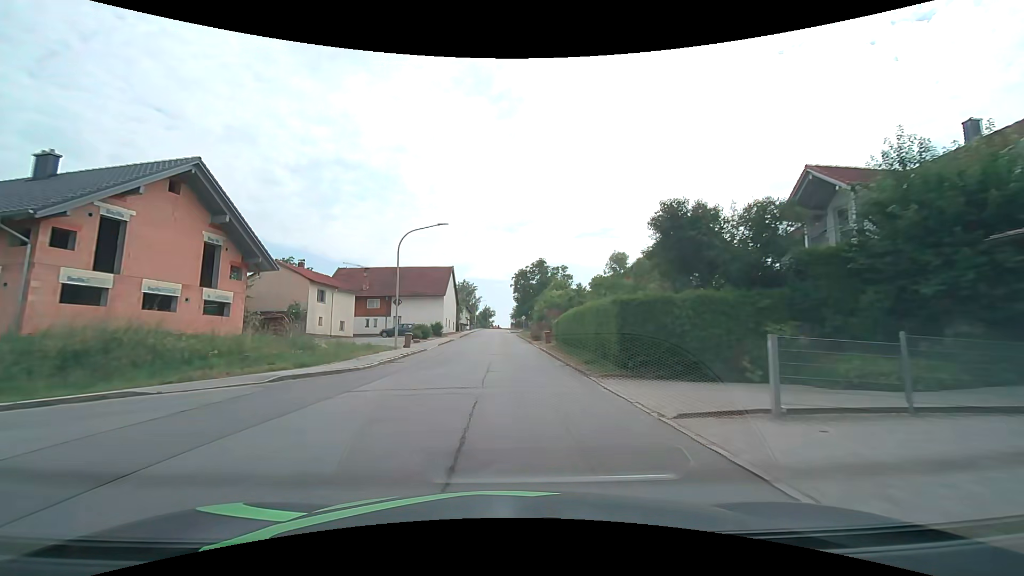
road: tertiary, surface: asphalt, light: Day
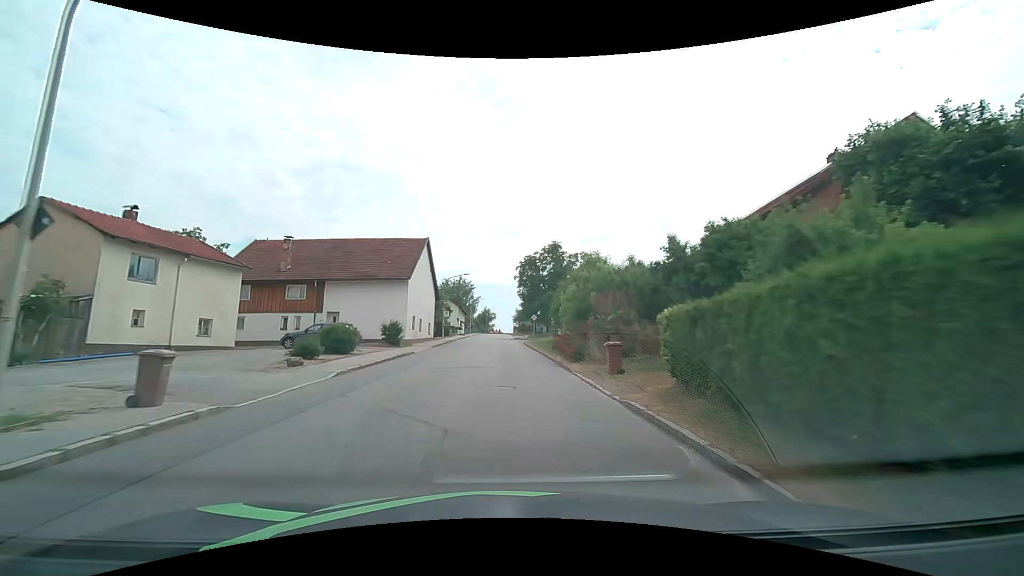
(+0.1, +22.4) m; 0°
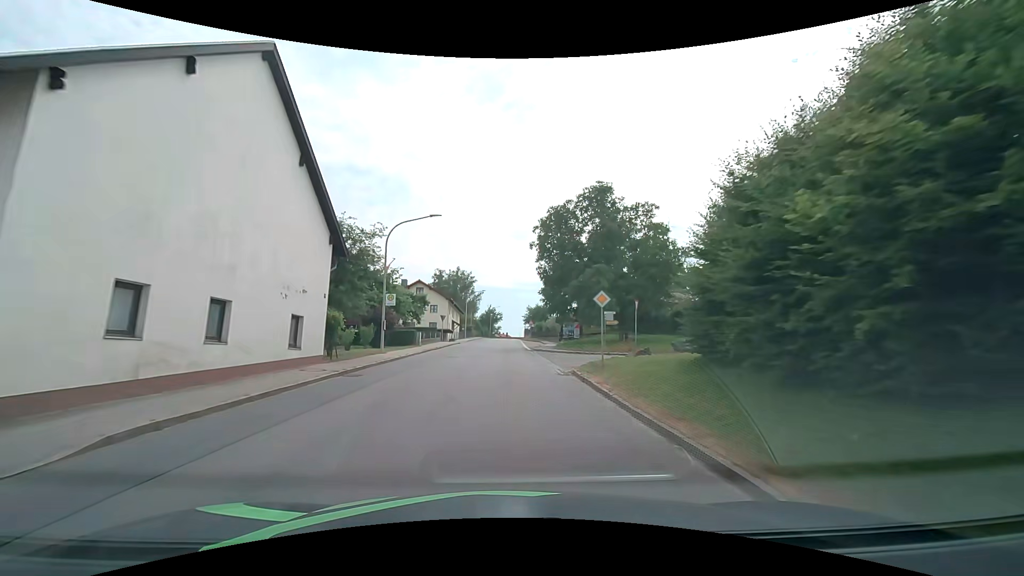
(-0.3, +29.9) m; -1°
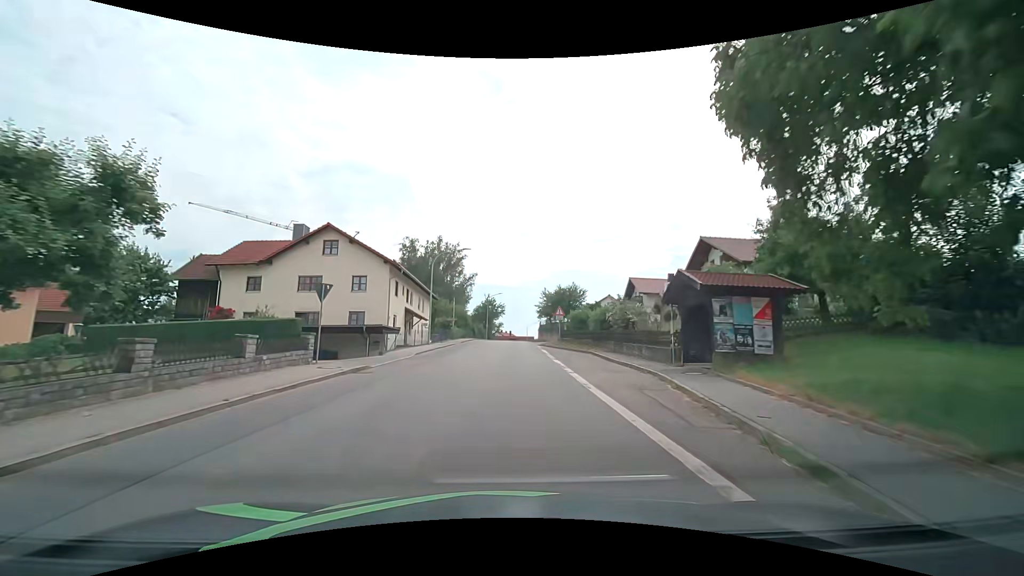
(-0.2, +37.9) m; 0°
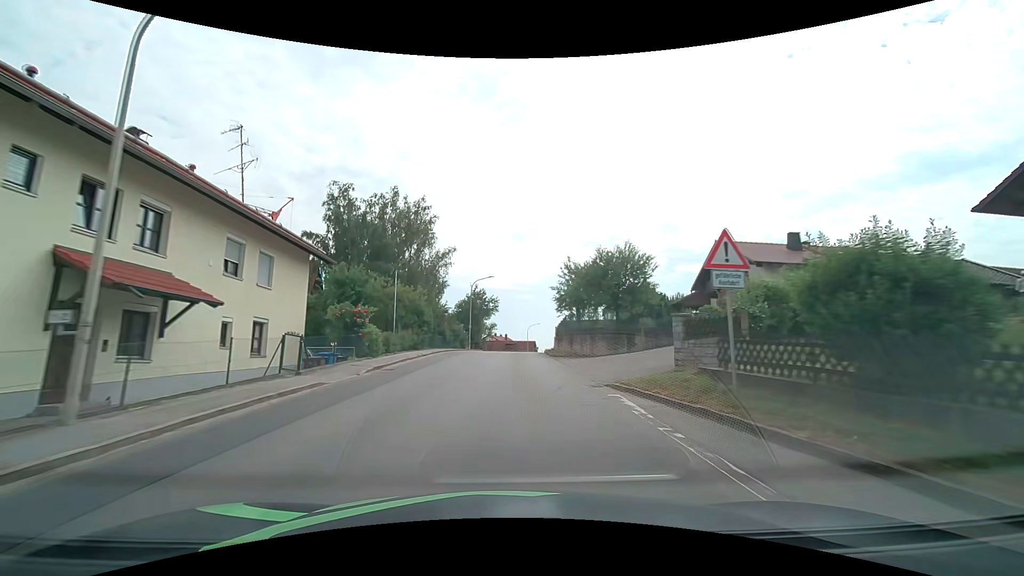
(+0.2, +30.5) m; +1°
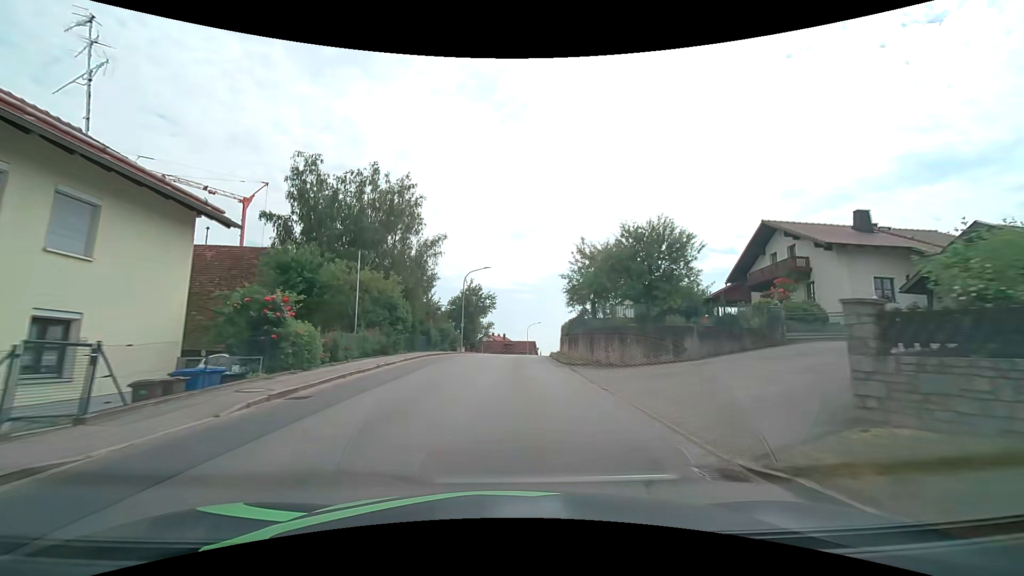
(0.0, +7.6) m; 0°
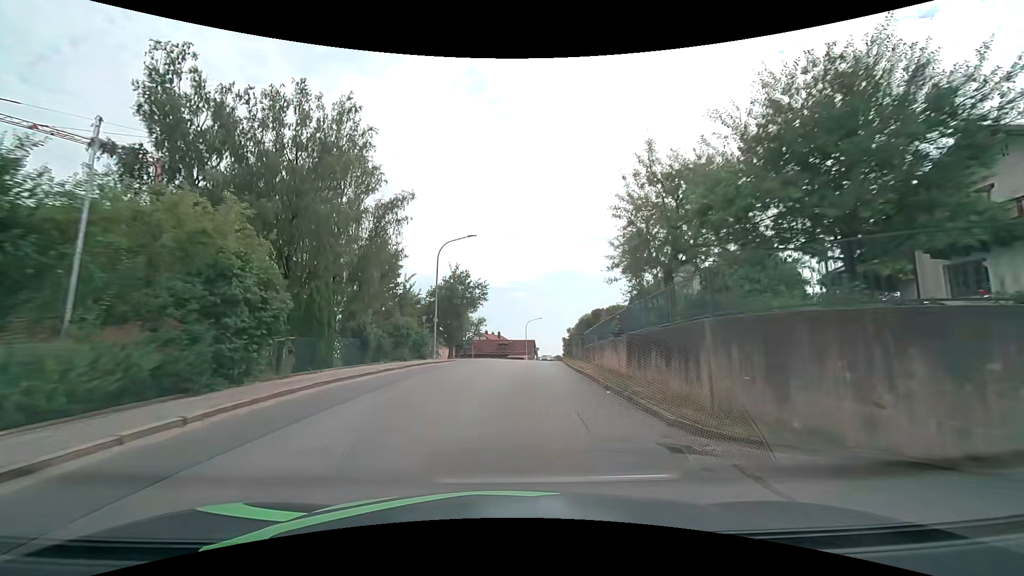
(+0.1, +15.2) m; +1°
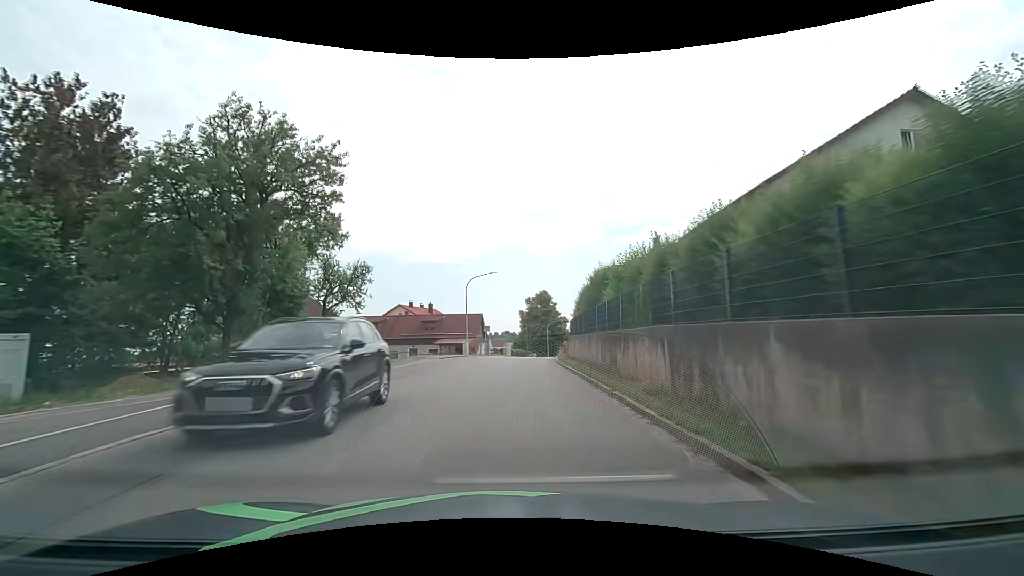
(+1.8, +38.4) m; +6°
(0, +10) (0, +20) (+1, +30) (+2, +40) (+3, +50) (+5, +60) (+8, +69) (+10, +79) (+12, +89) (+14, +99) m
